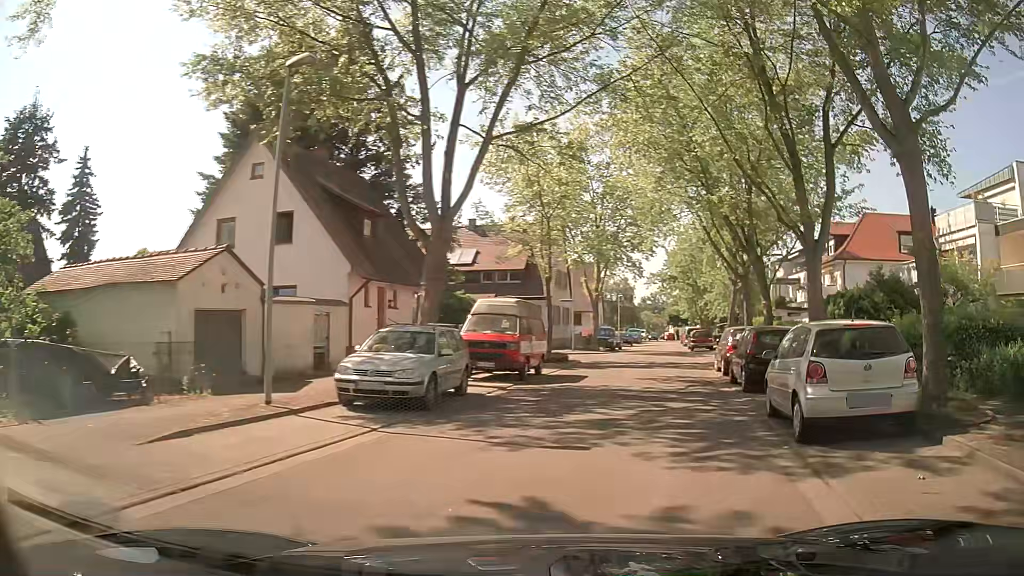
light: Day
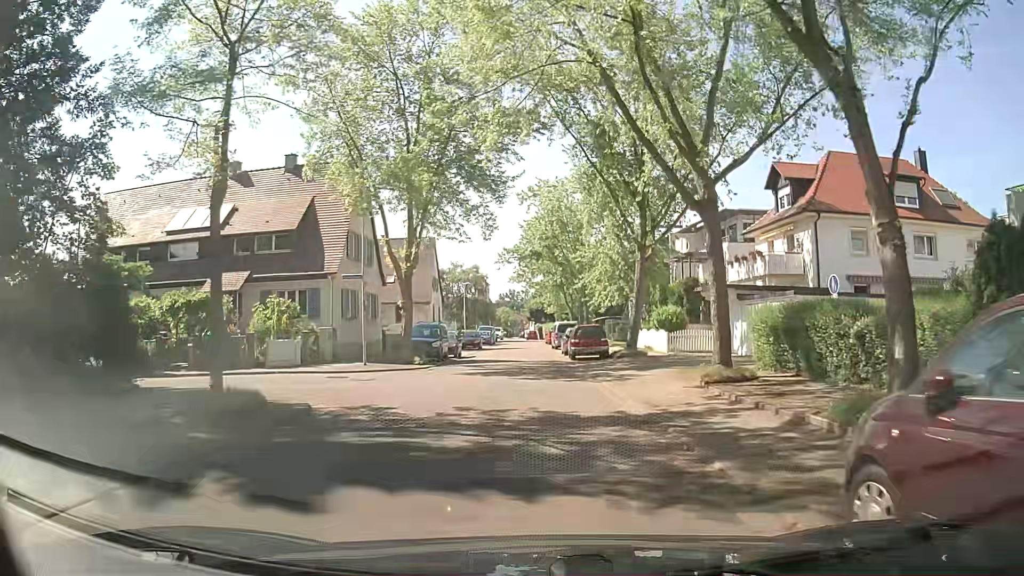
(+3.2, +19.9) m; +11°
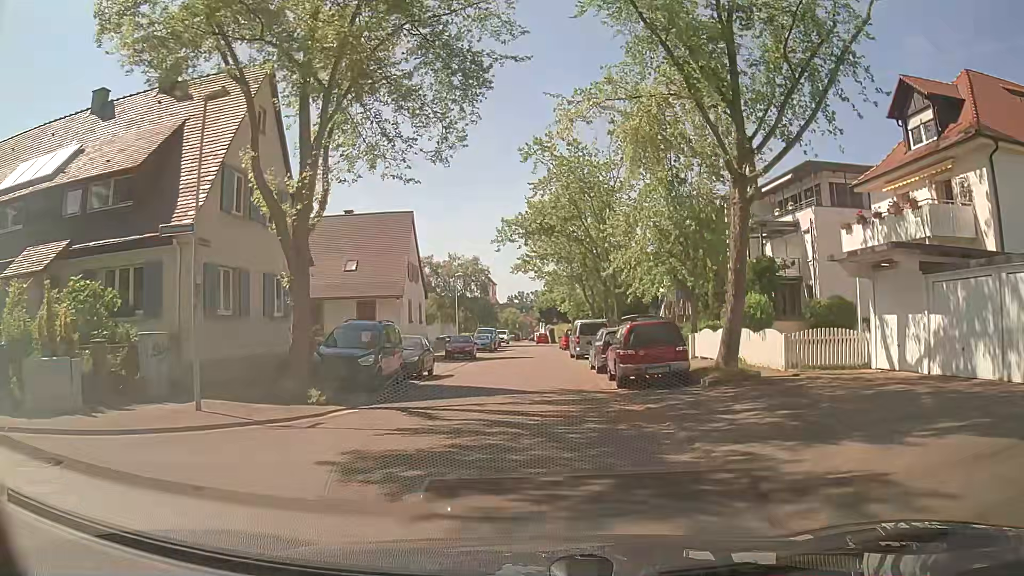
(-0.1, +14.1) m; -1°
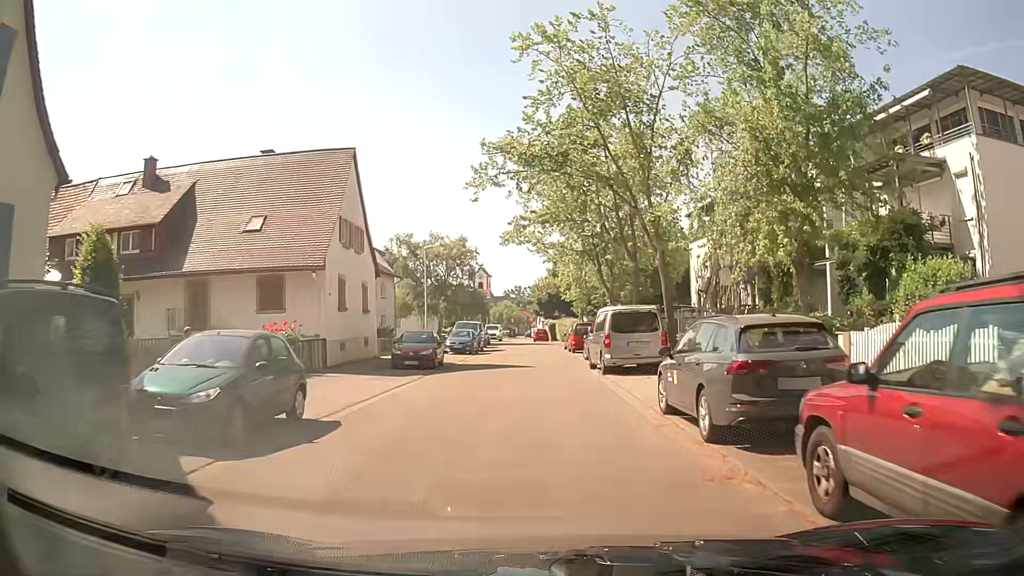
(0.0, +14.2) m; 0°
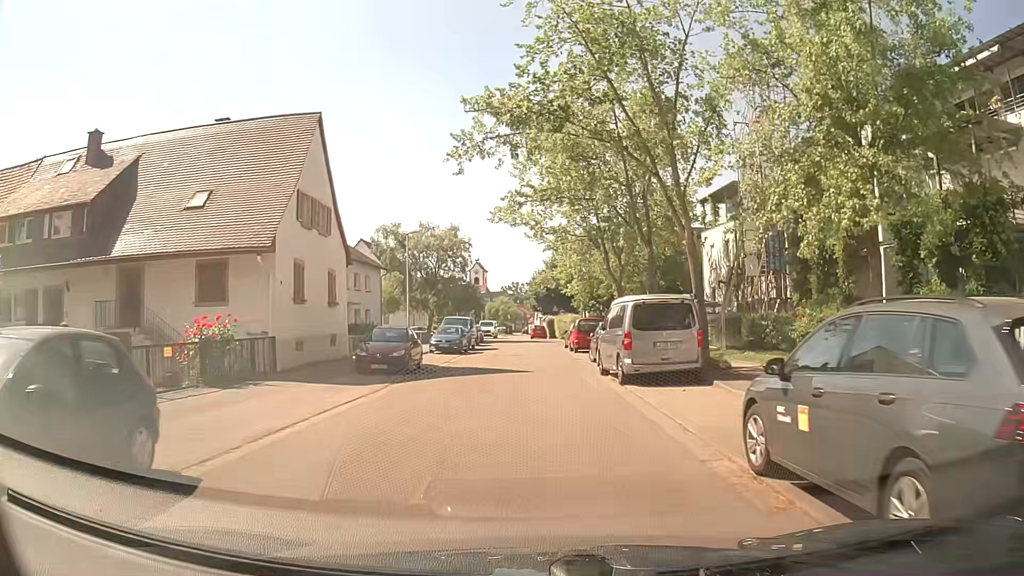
(+0.1, +4.7) m; 0°
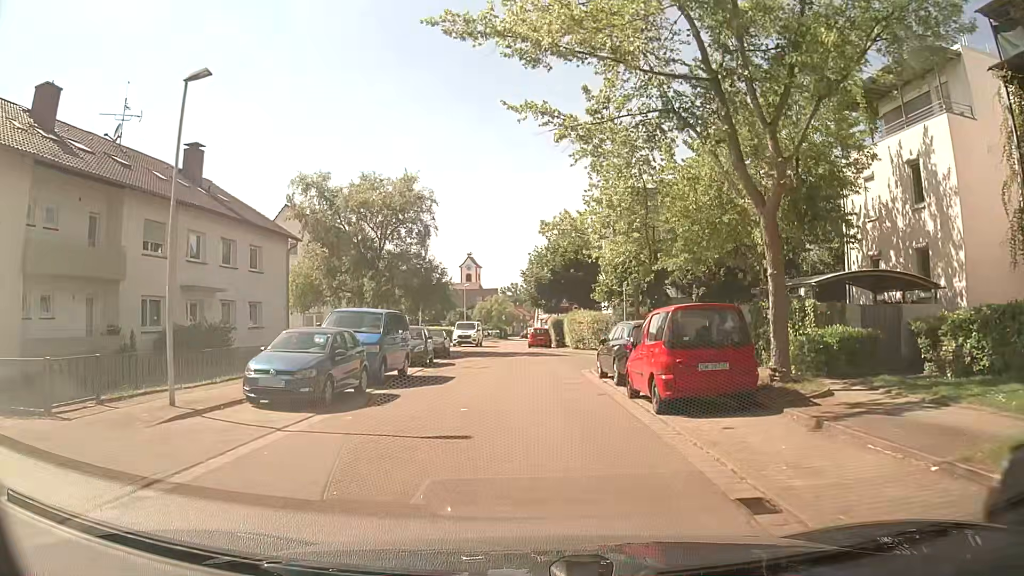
(+0.3, +22.5) m; +1°
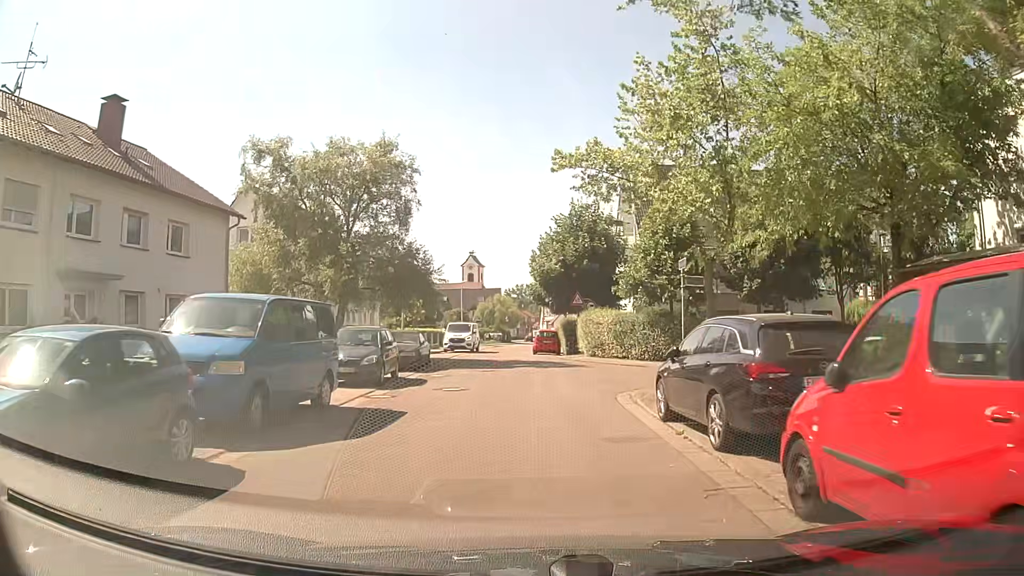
(-0.2, +8.3) m; -1°
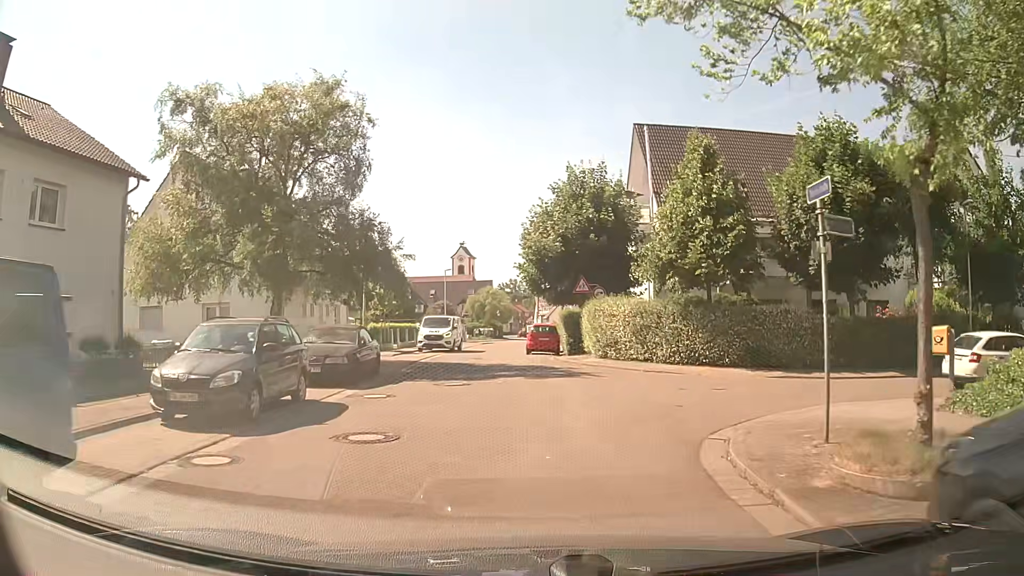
(-0.1, +7.8) m; 0°
